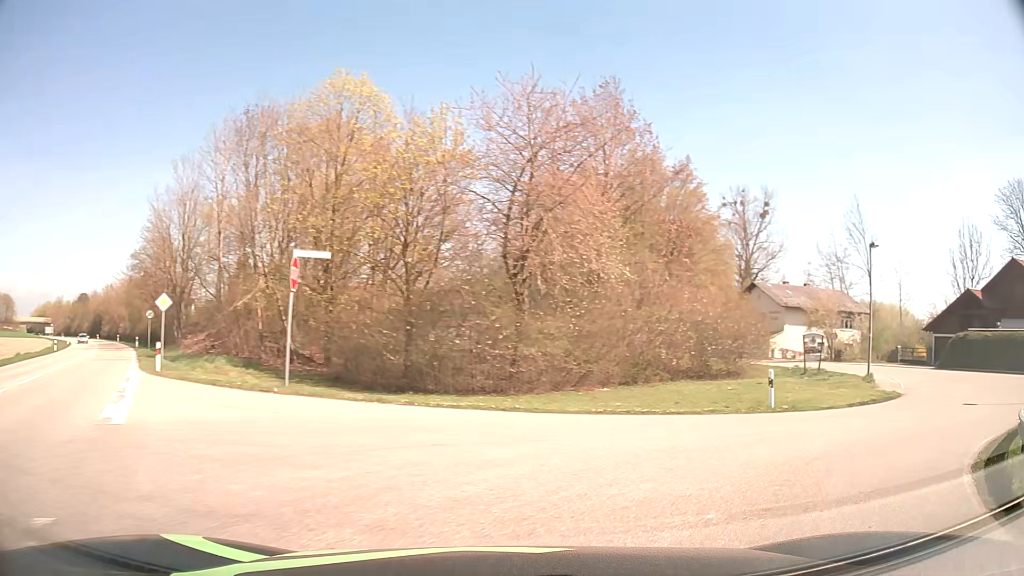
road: secondary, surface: asphalt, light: Day
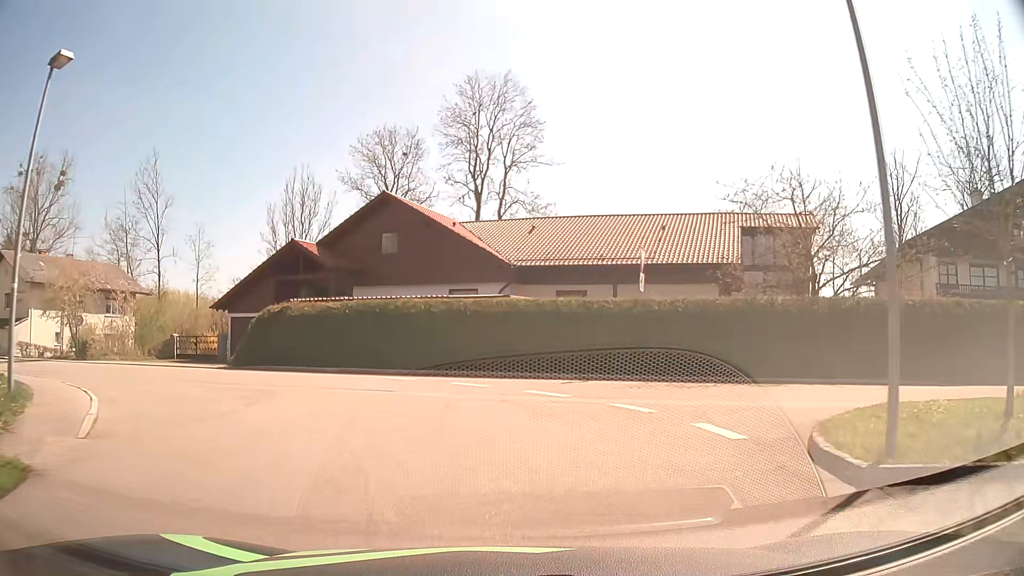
(+11.5, +16.3) m; +59°
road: residential
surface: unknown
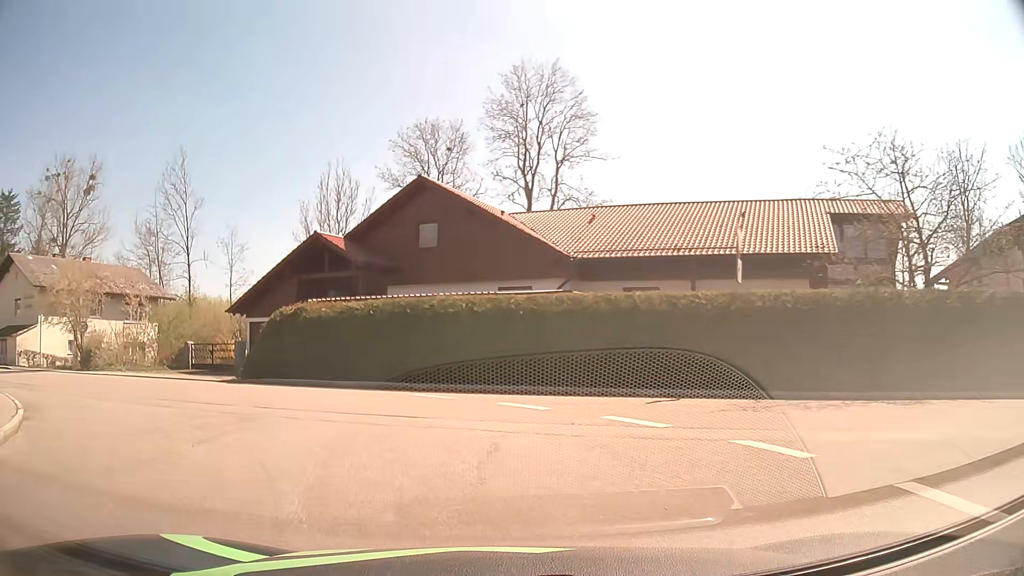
(-0.1, +4.5) m; -4°
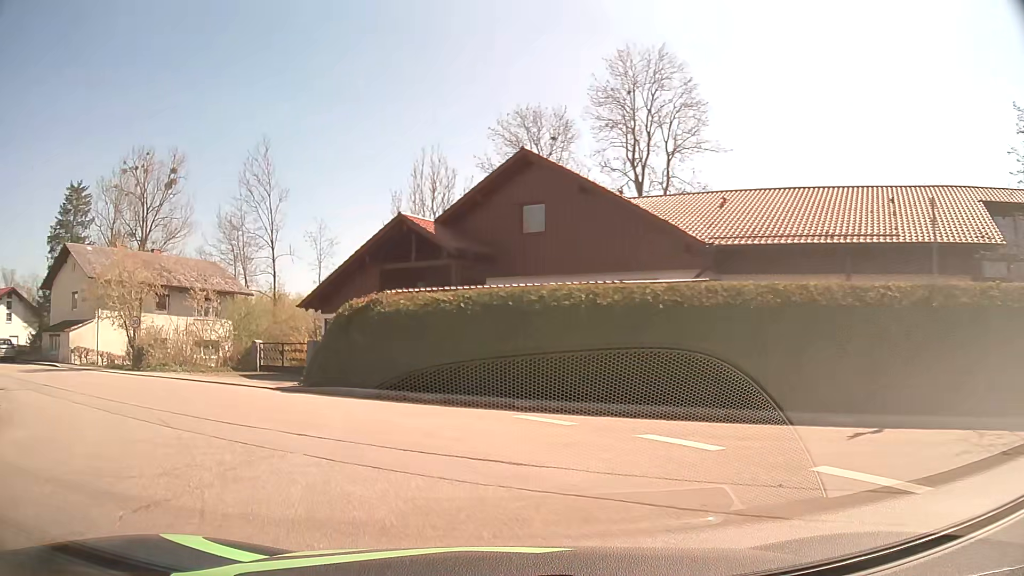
(-0.3, +4.3) m; -10°
